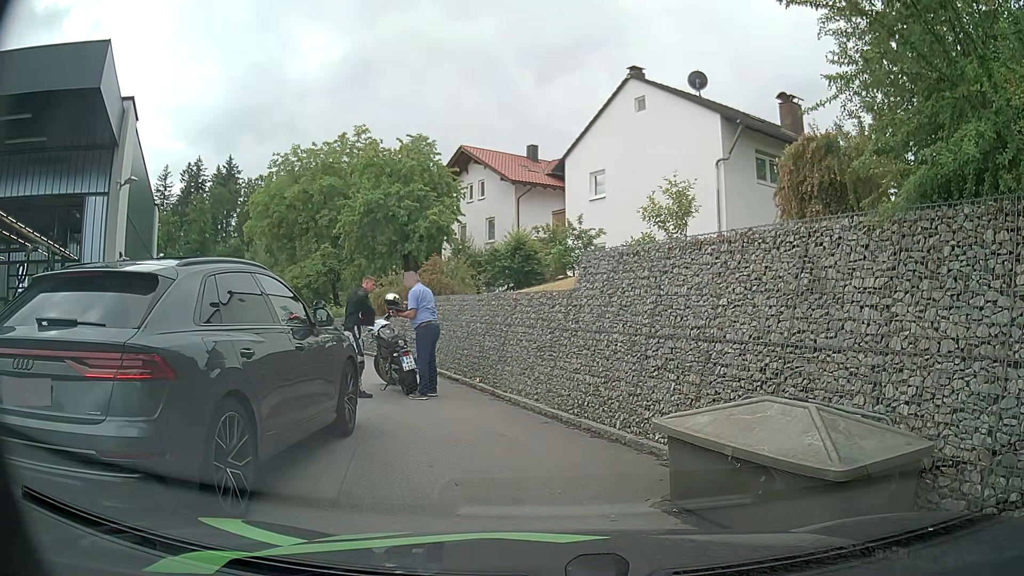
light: Day
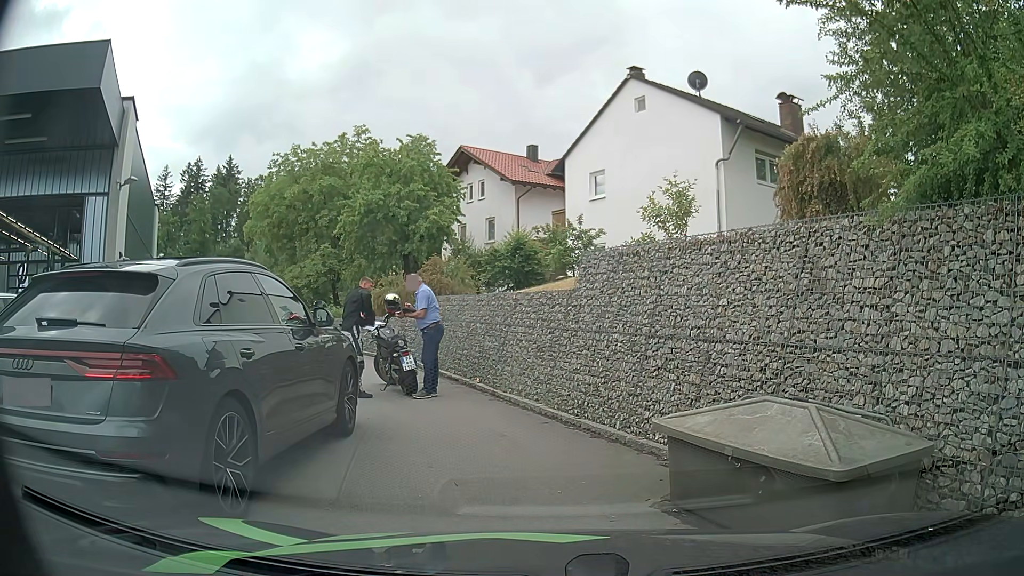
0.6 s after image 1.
(0.0, 0.0) m; 0°
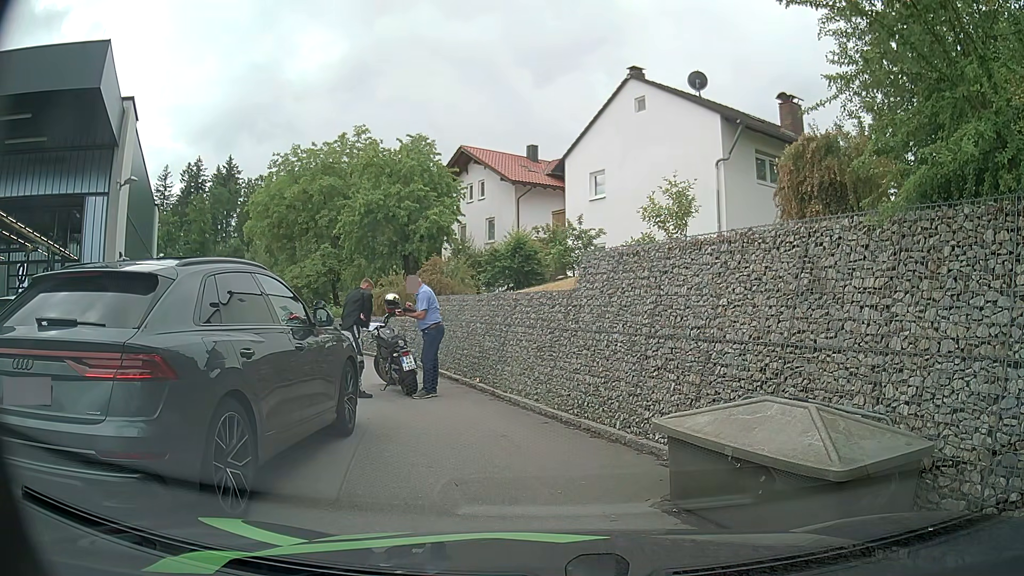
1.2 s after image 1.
(0.0, 0.0) m; 0°
